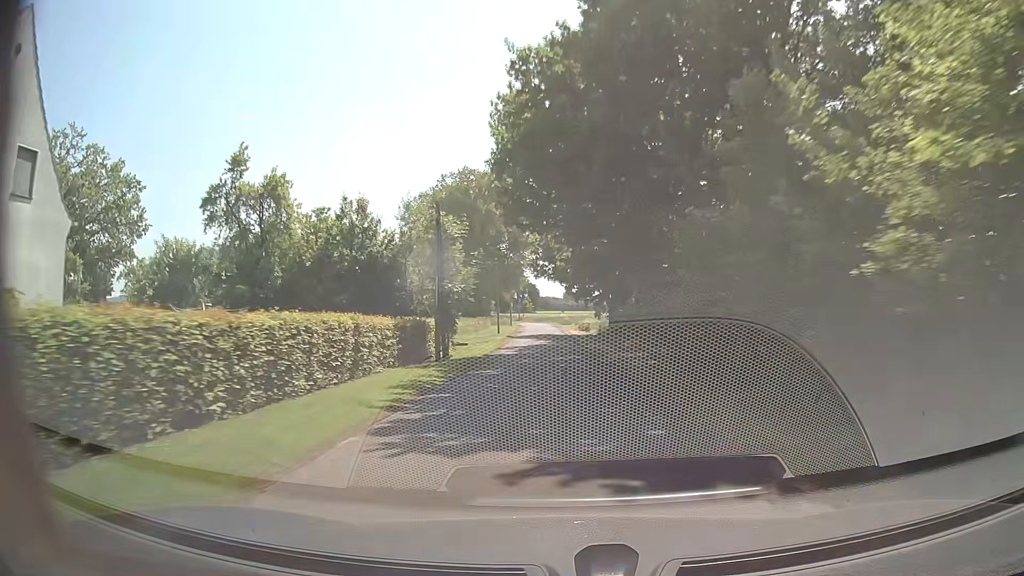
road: unclassified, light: Day
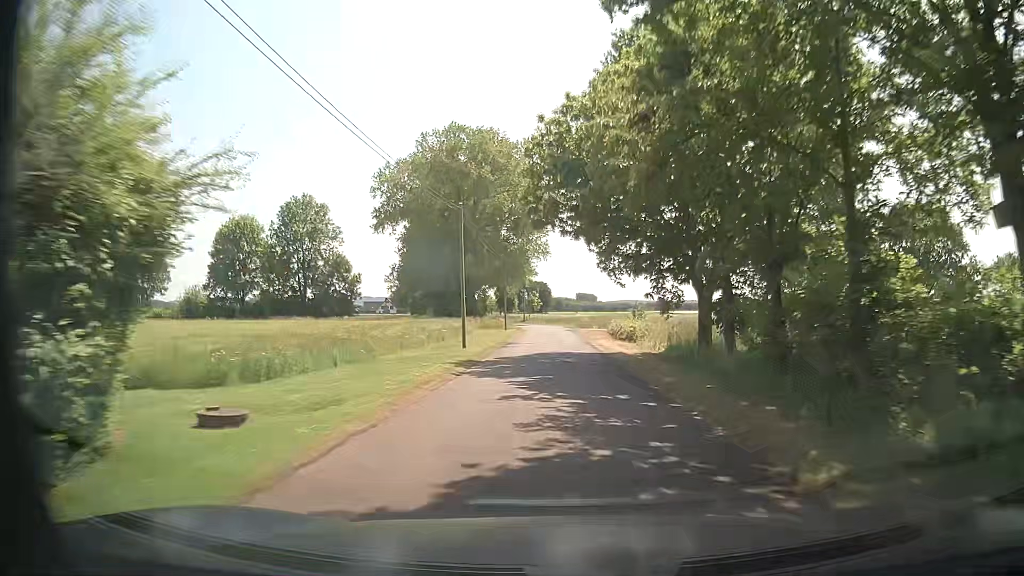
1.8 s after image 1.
(-0.3, +28.9) m; -1°
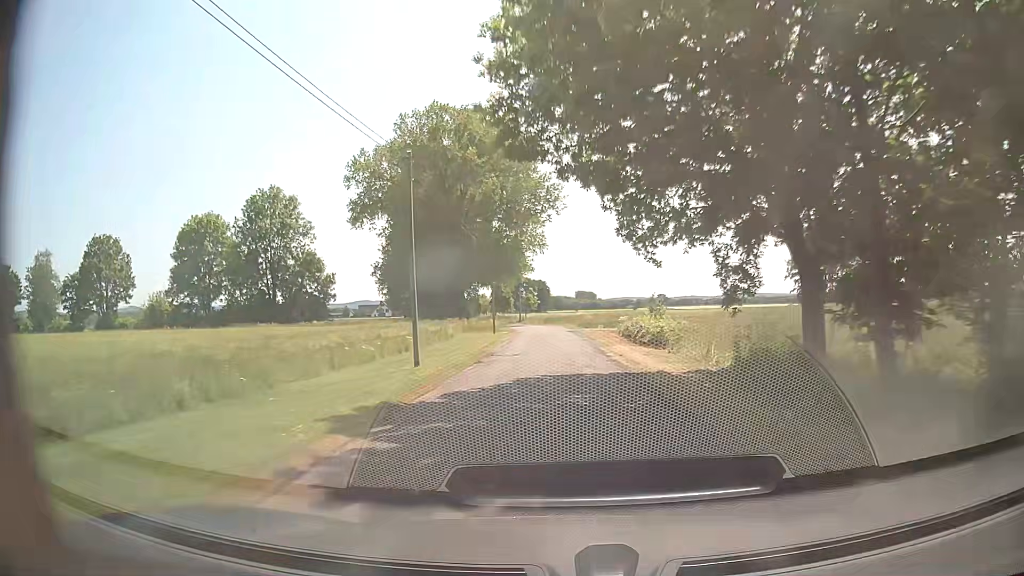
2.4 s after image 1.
(0.0, +10.2) m; 0°
(0, +10) (0, +20) (0, +30) (0, +40) (-1, +50) (-1, +60) (-2, +70) (-4, +80) (-6, +90) (-9, +99) m
